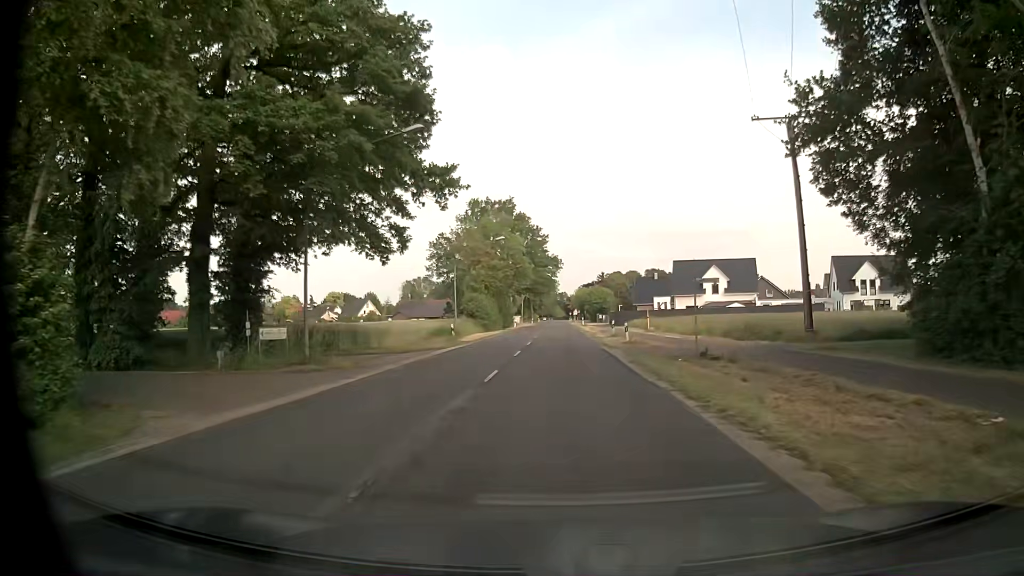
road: secondary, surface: asphalt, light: Day
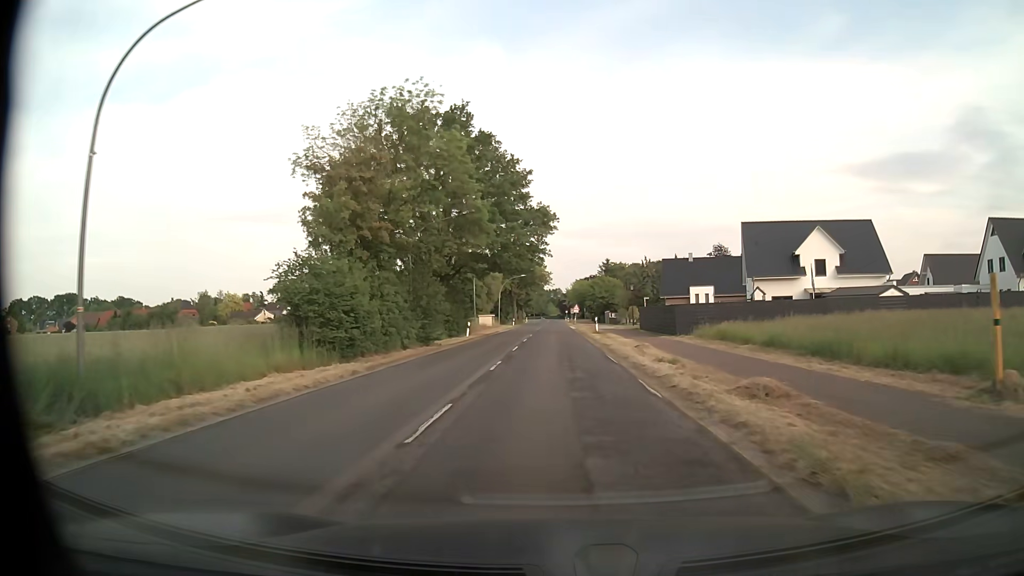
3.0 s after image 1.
(+0.3, +41.9) m; +1°
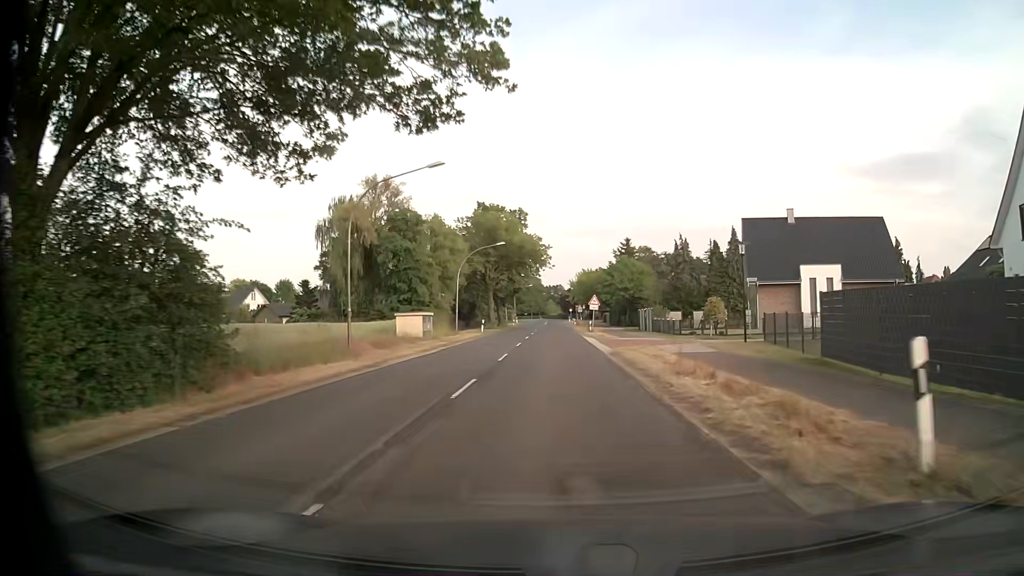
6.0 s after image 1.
(-0.2, +42.0) m; 0°
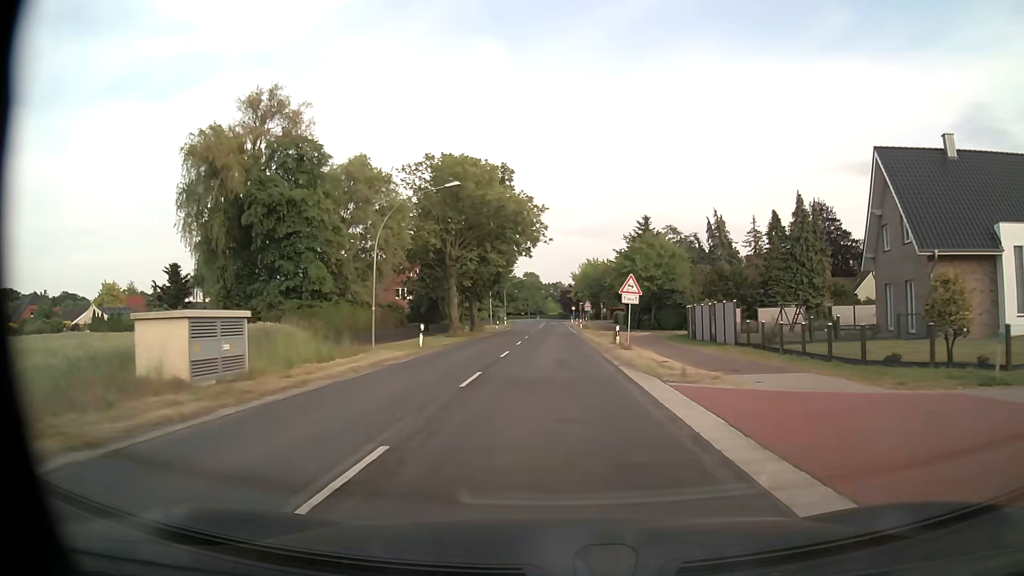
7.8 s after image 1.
(+0.1, +25.2) m; 0°
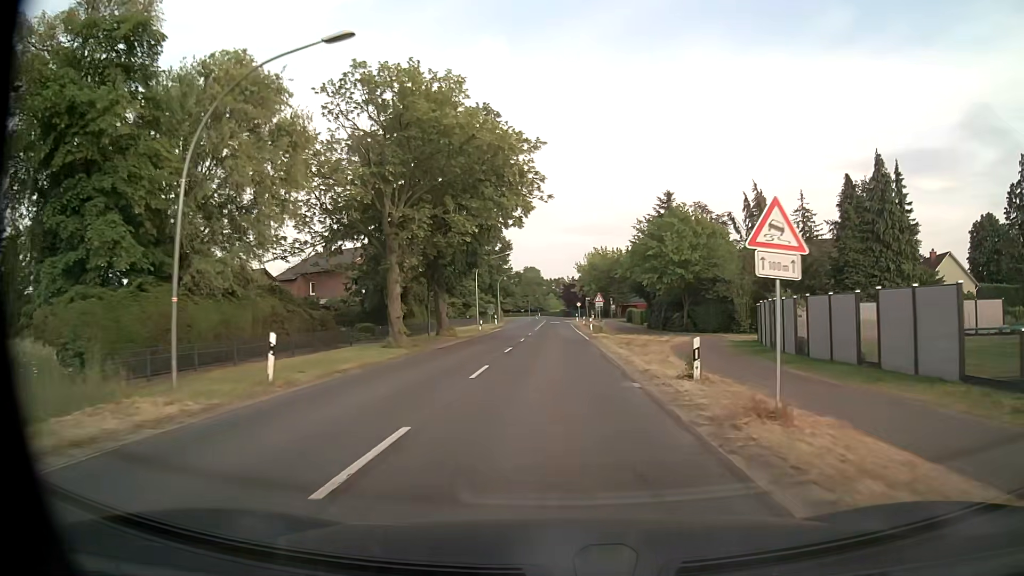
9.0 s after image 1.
(0.0, +16.9) m; 0°
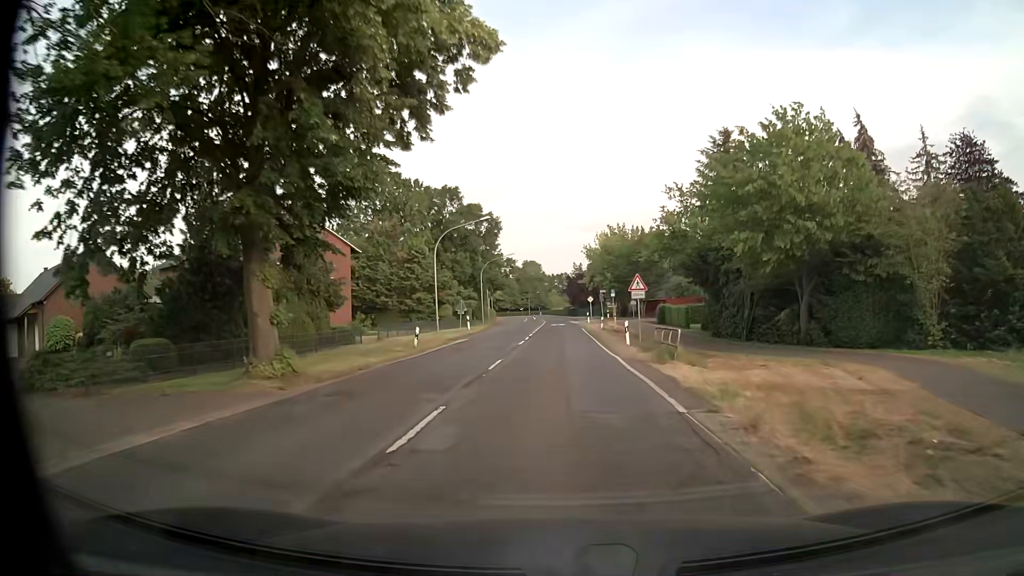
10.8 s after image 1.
(0.0, +25.3) m; 0°
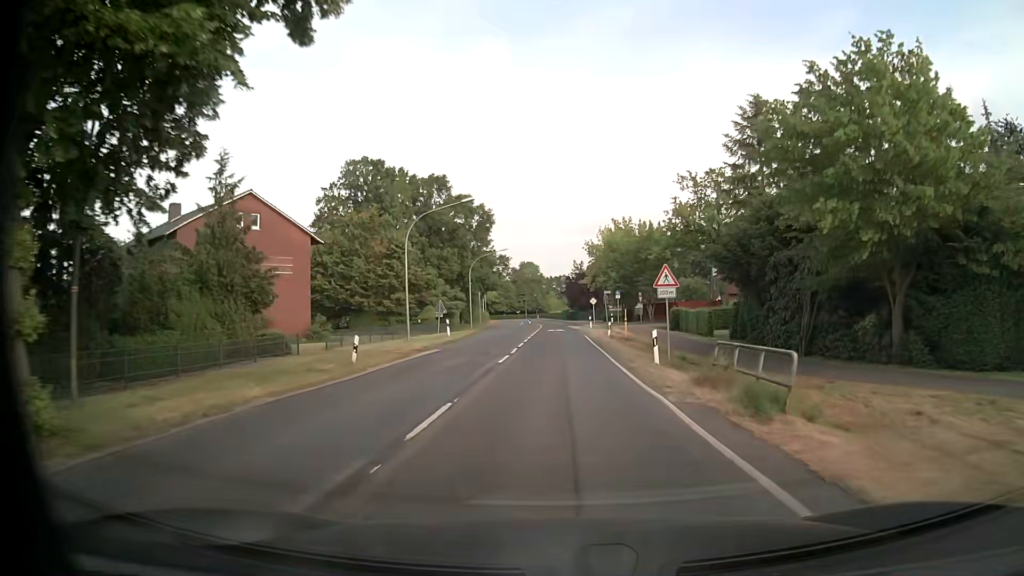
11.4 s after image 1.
(0.0, +8.4) m; -1°
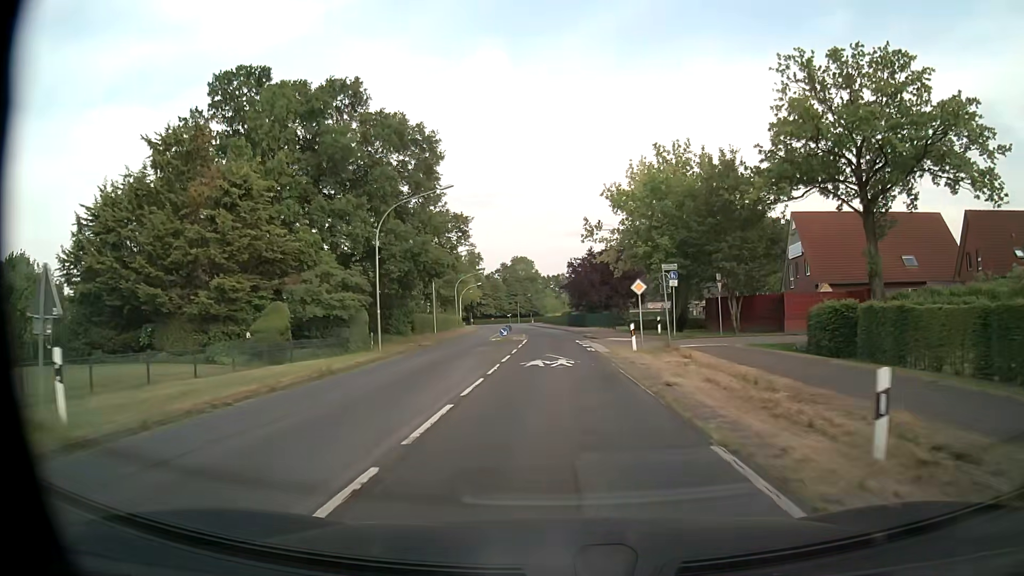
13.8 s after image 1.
(+0.2, +33.6) m; 0°
(0, +10) (0, +20) (0, +30) (0, +40) (-1, +50) (-2, +60) (-3, +70) (-4, +80) (-5, +90) (-5, +100) m
